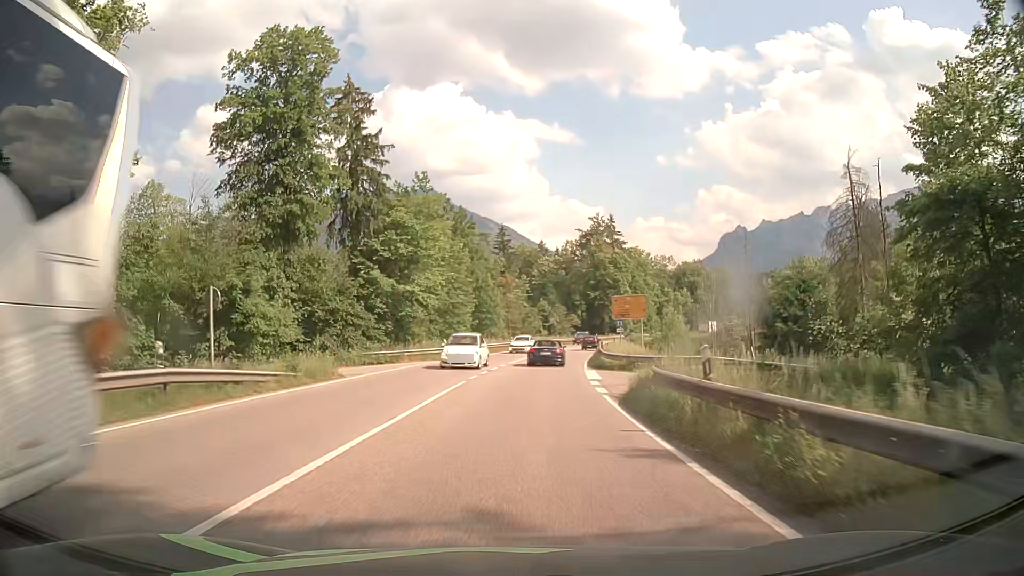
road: primary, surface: asphalt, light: Day
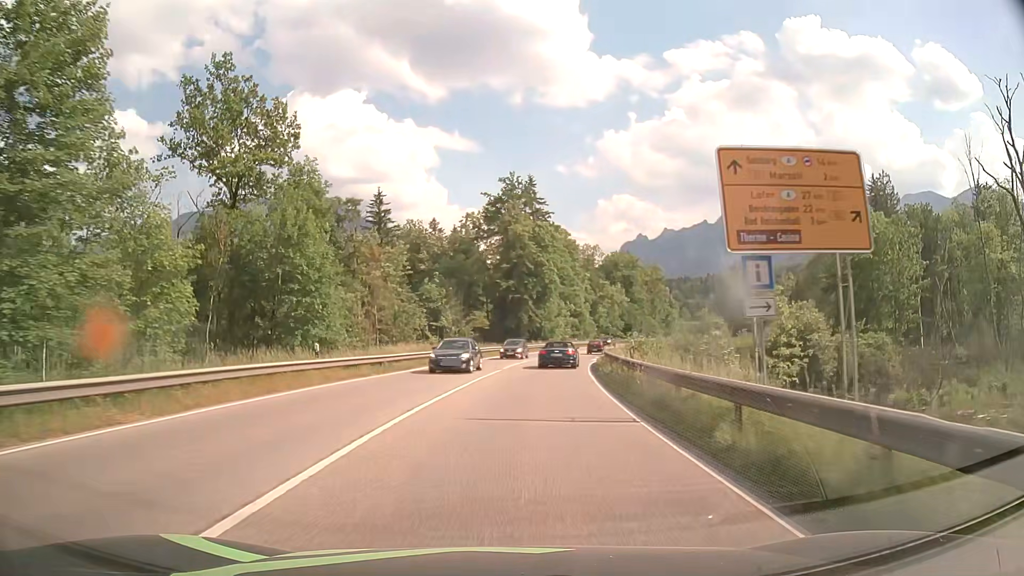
(+3.2, +45.4) m; +9°
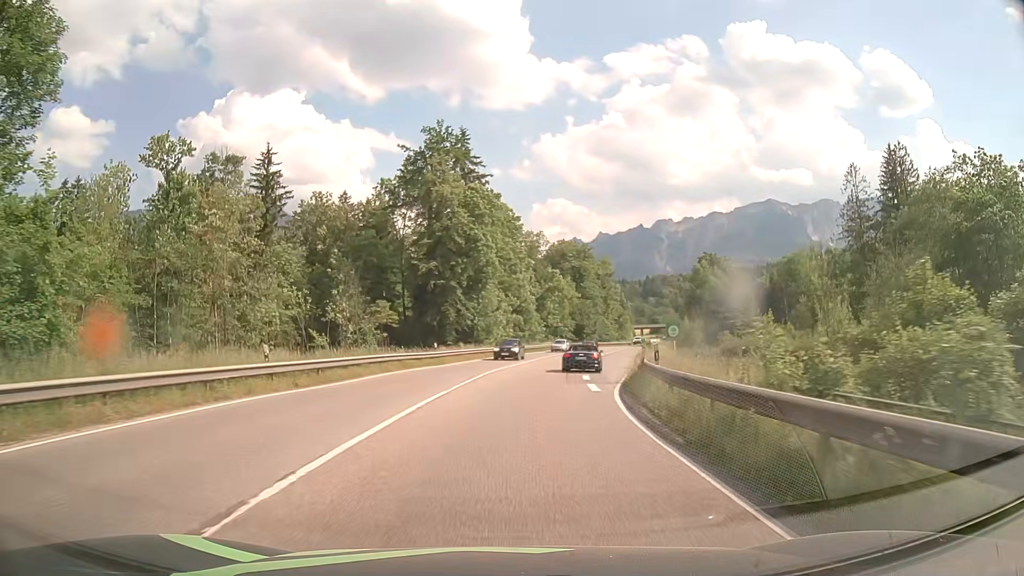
(+1.1, +27.3) m; +5°
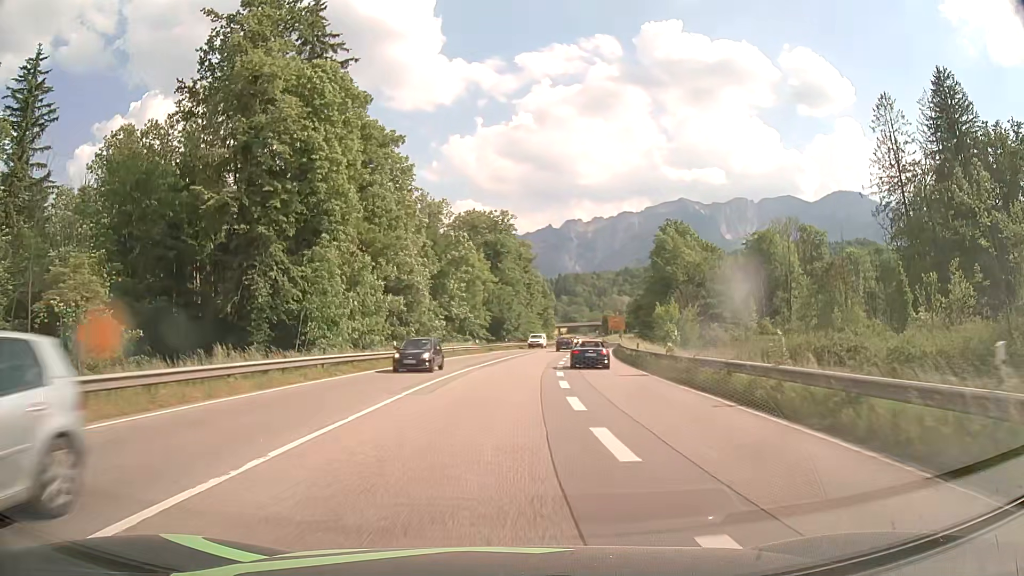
(+2.7, +36.4) m; +8°
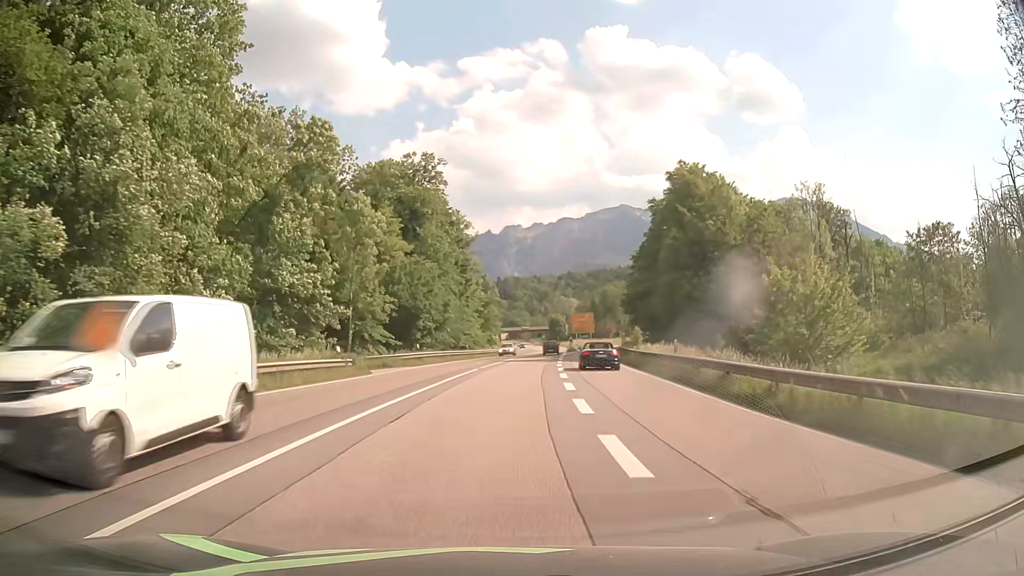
(+1.6, +36.5) m; +5°
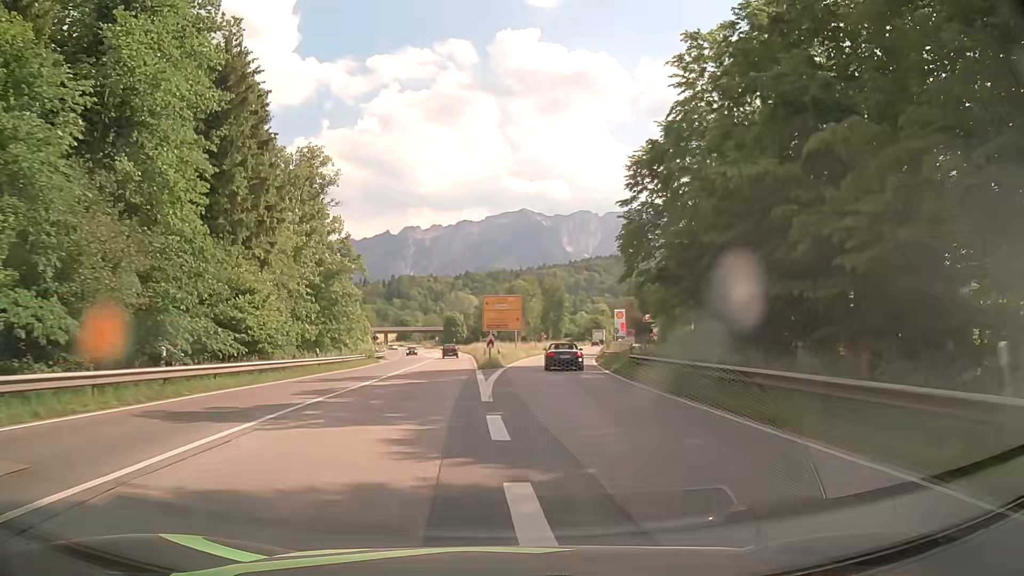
(+2.7, +45.5) m; +8°
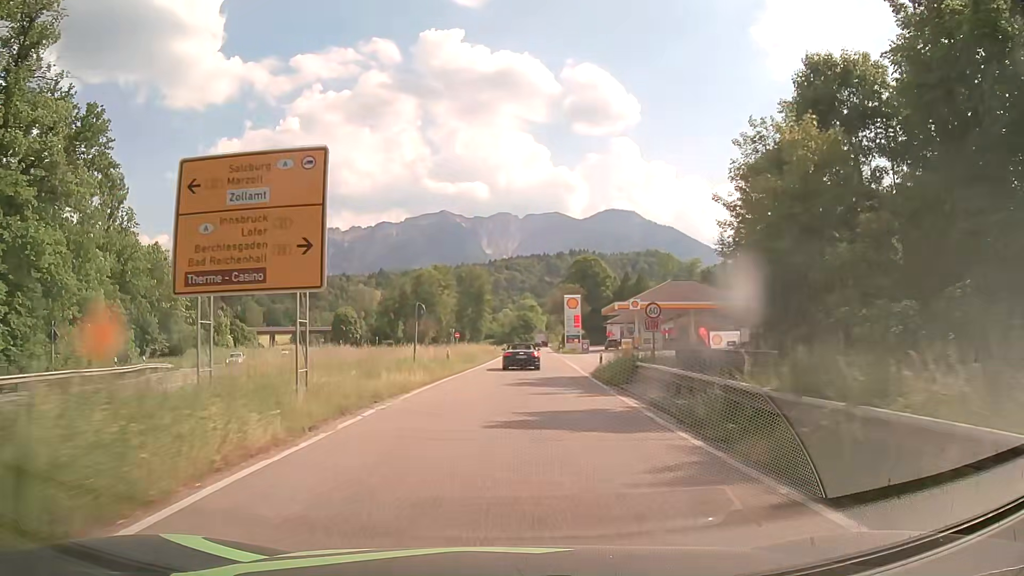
(+3.4, +45.5) m; +8°
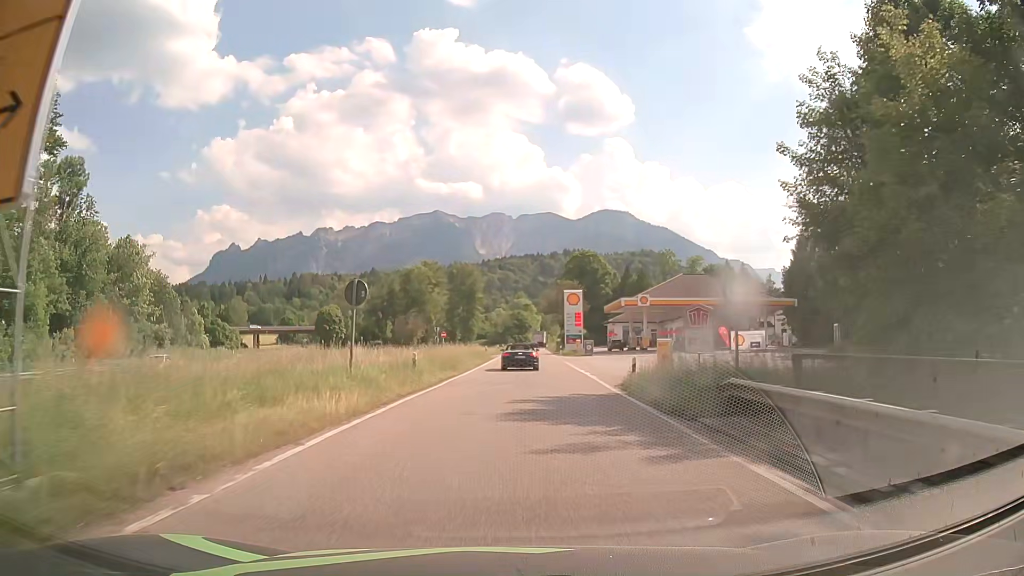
(0.0, +9.1) m; 0°
(0, +10) (0, +20) (+1, +30) (+1, +40) (+2, +50) (+2, +60) (+2, +70) (+3, +80) (+3, +90) (+4, +100) m
